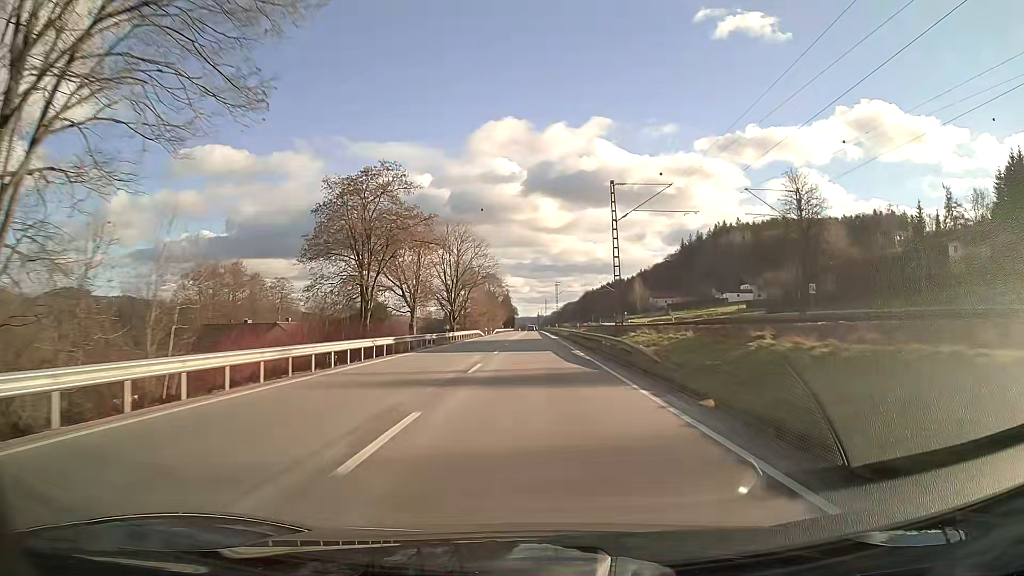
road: primary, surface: asphalt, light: Day
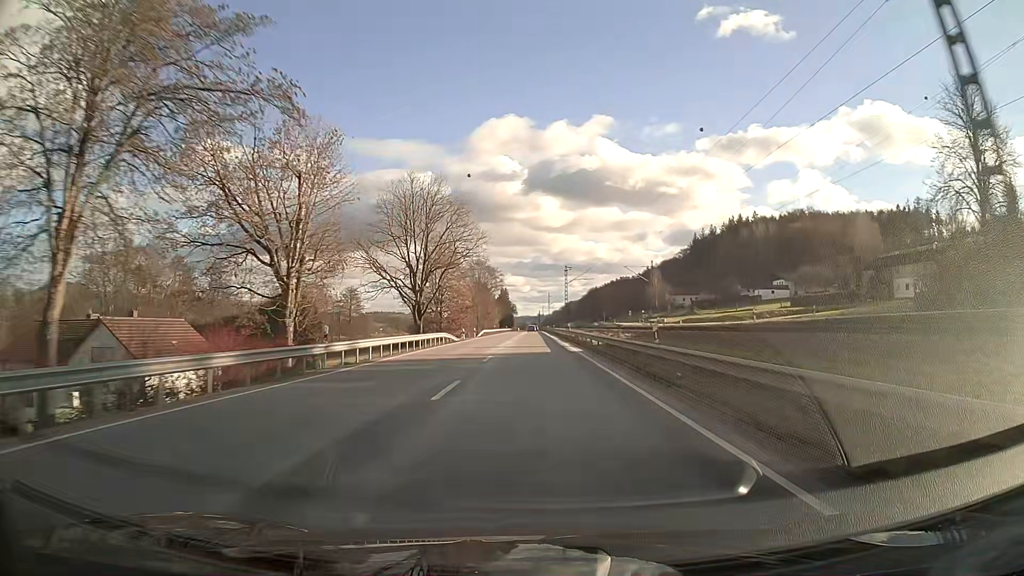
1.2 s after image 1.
(-0.1, +31.2) m; 0°
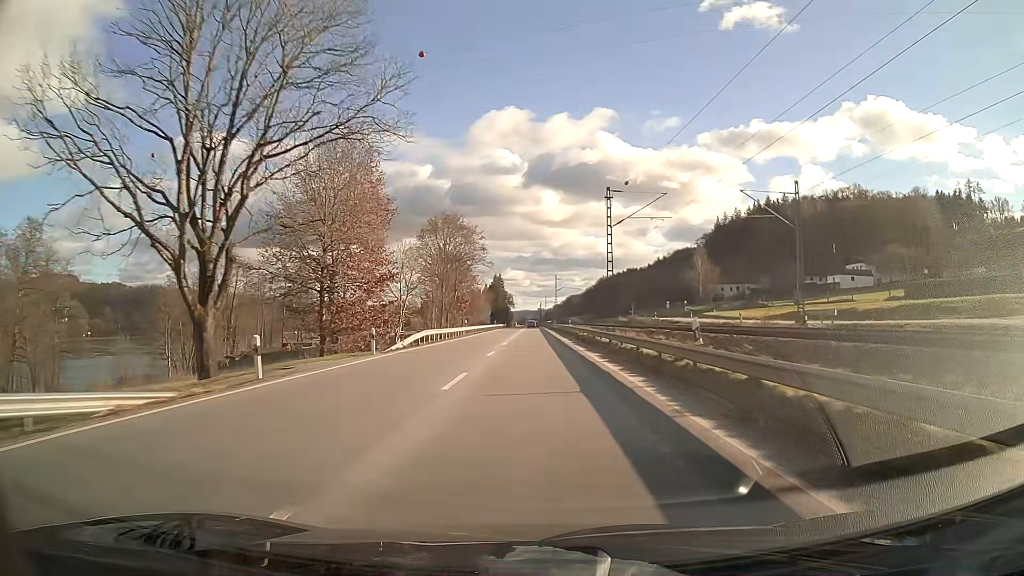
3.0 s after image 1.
(0.0, +48.3) m; 0°
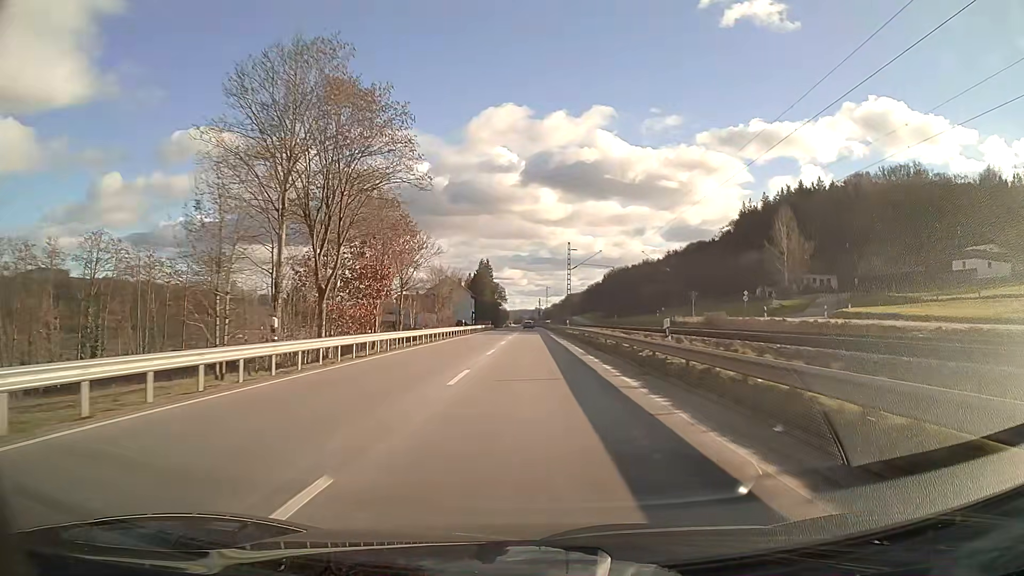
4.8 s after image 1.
(0.0, +47.8) m; 0°
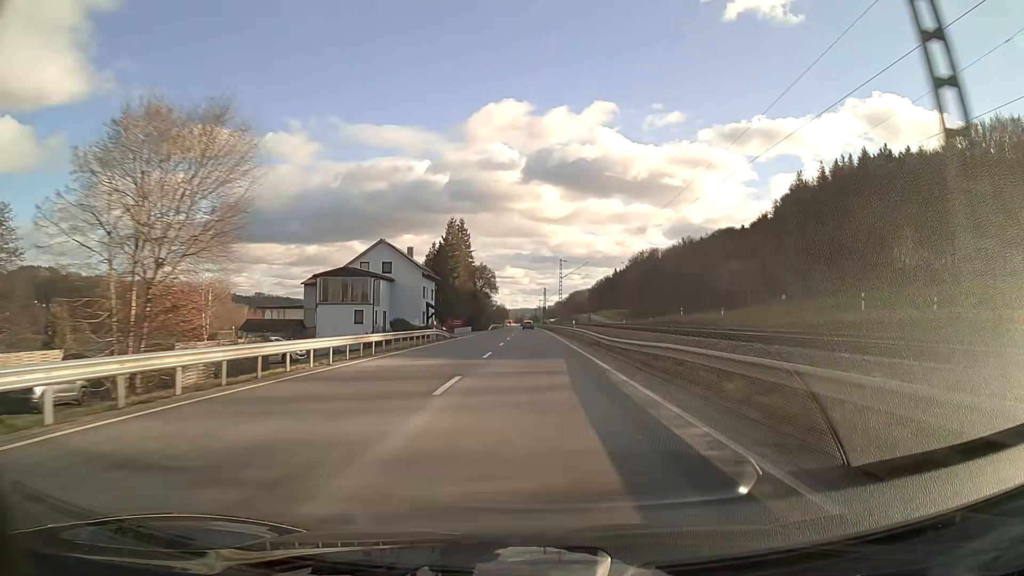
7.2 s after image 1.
(-0.1, +63.4) m; 0°
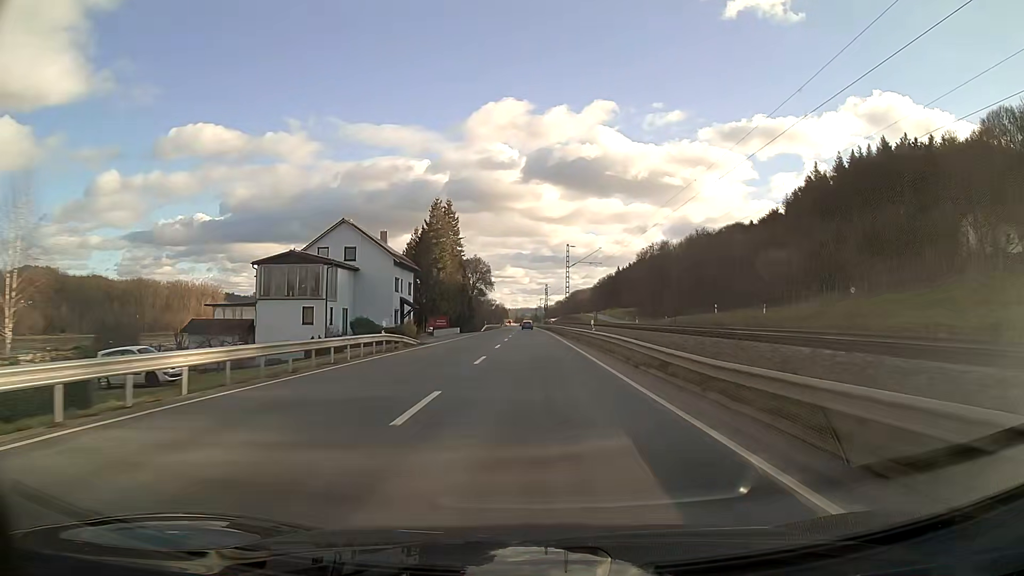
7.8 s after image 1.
(0.0, +15.8) m; 0°
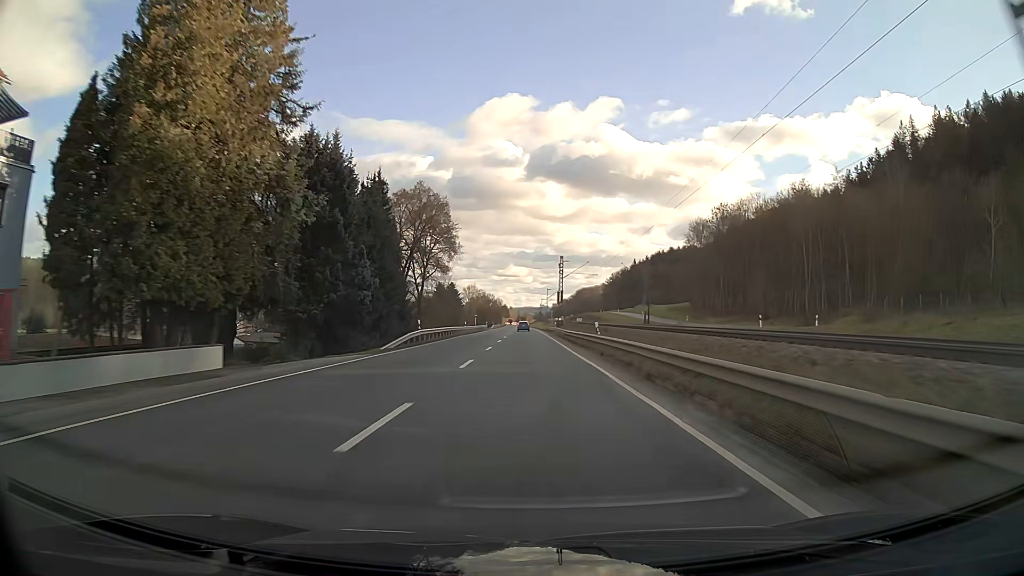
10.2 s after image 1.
(-0.1, +63.3) m; 0°
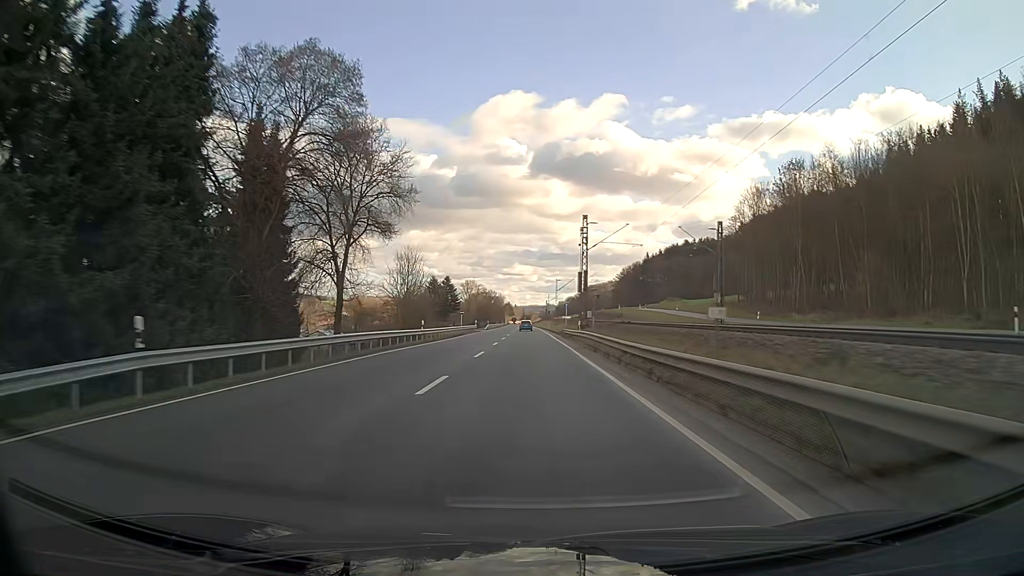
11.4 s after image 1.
(-0.1, +31.6) m; 0°
(0, +10) (0, +20) (0, +30) (0, +40) (0, +50) (0, +60) (0, +70) (-1, +80) (-1, +90) (-1, +100) m
